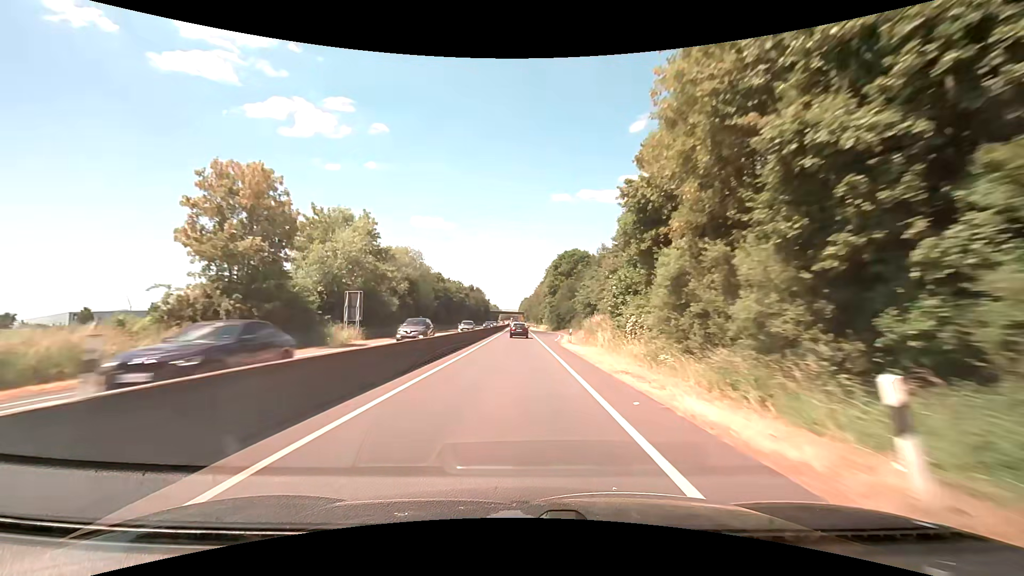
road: trunk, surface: asphalt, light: Day
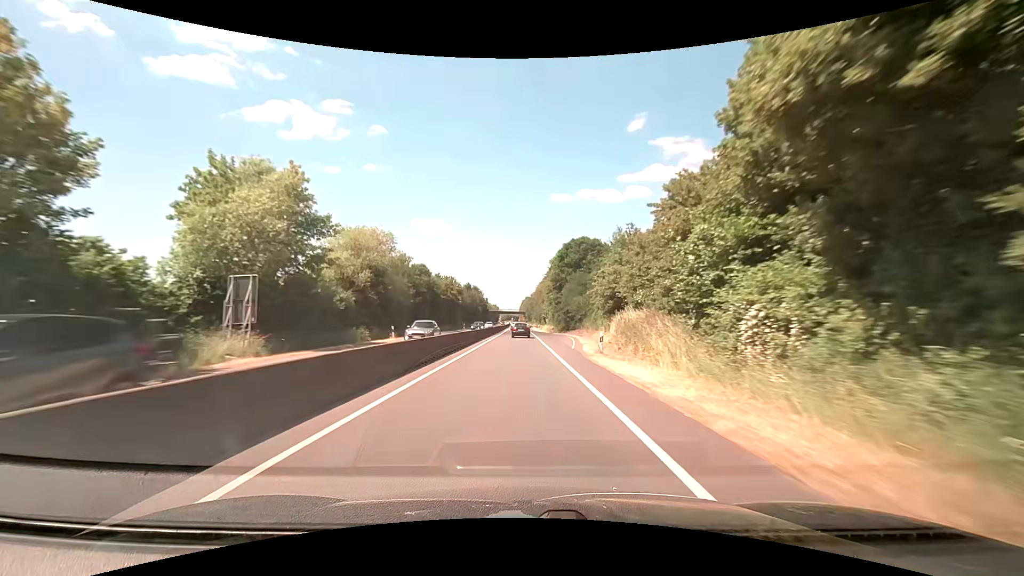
(0.0, +14.1) m; 0°
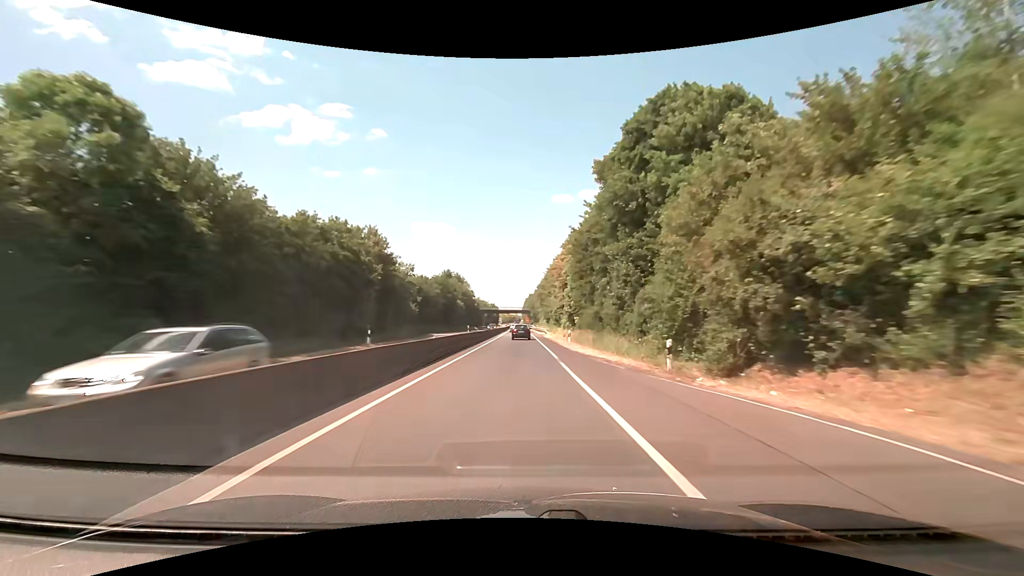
(-0.2, +57.0) m; 0°
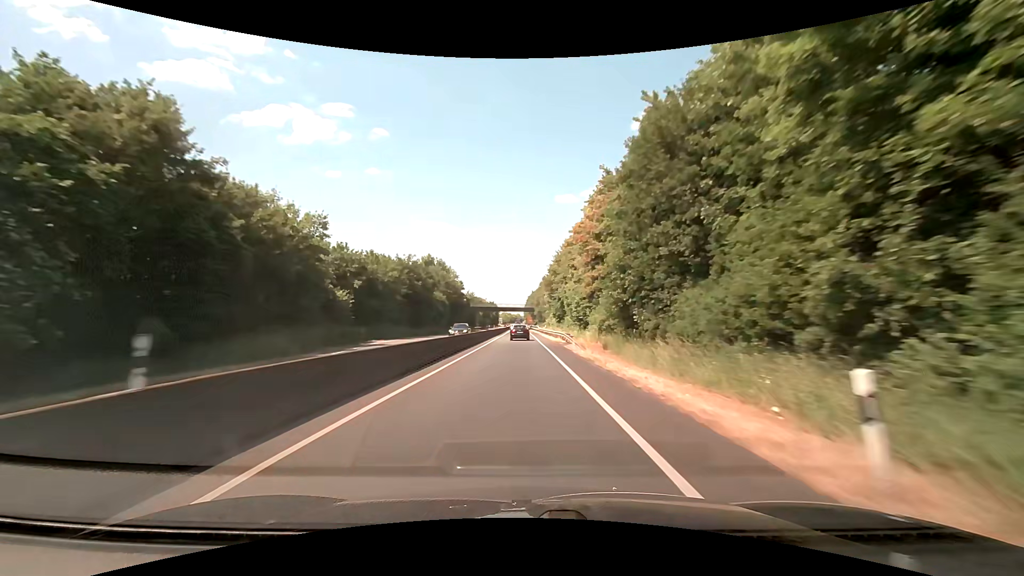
(-0.1, +28.8) m; 0°
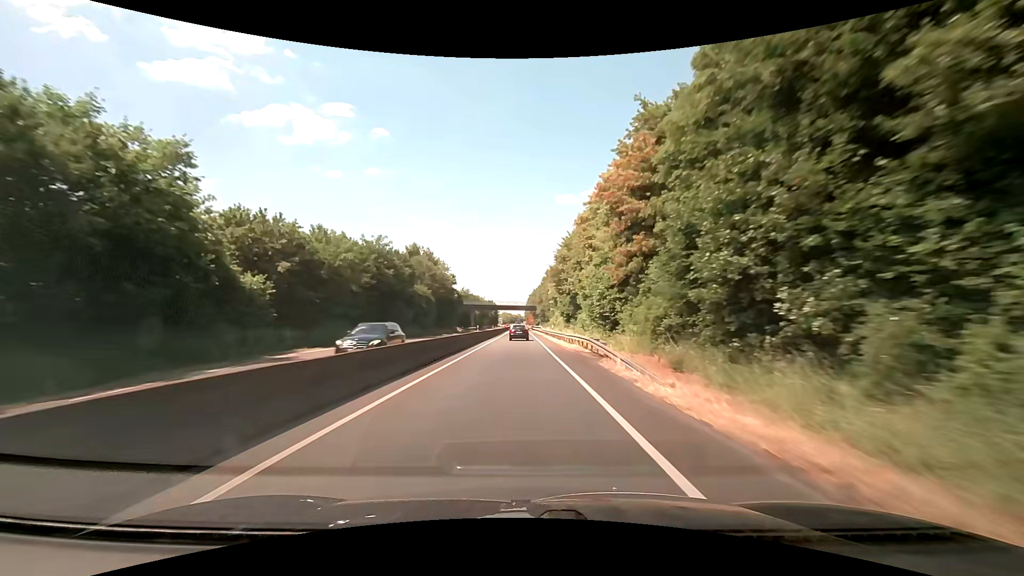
(0.0, +14.4) m; 0°
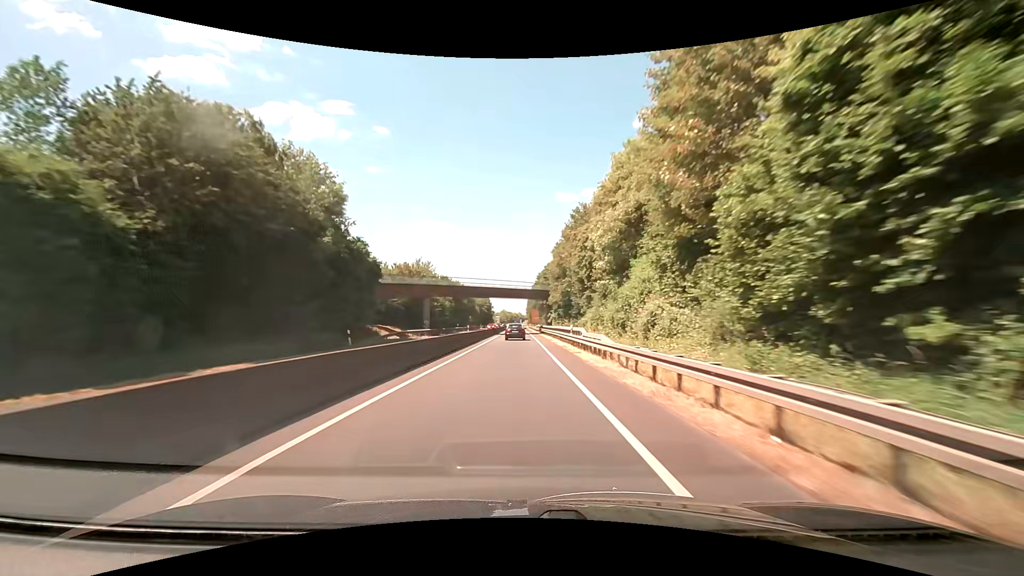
(-0.1, +57.5) m; 0°
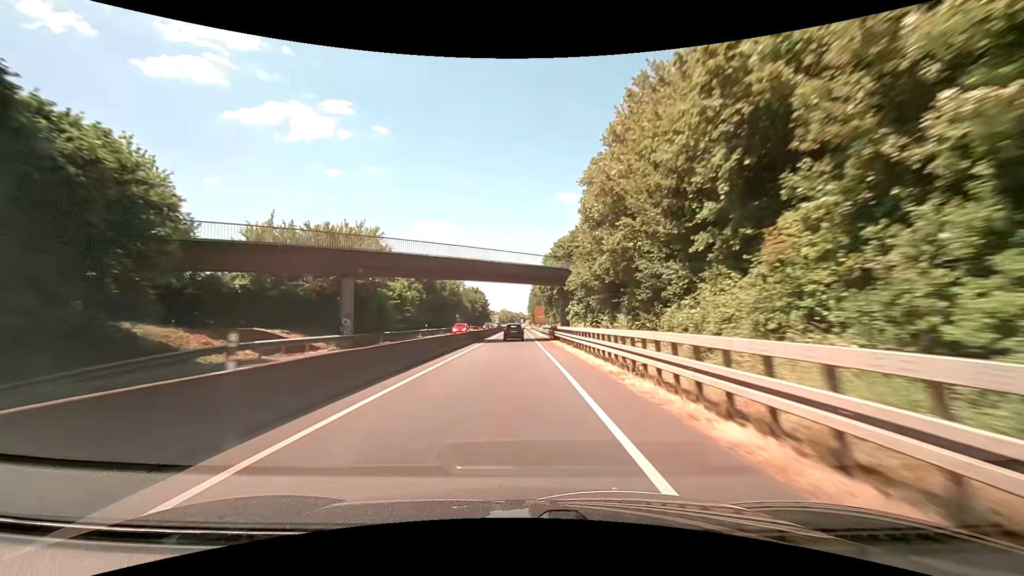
(0.0, +28.1) m; 0°
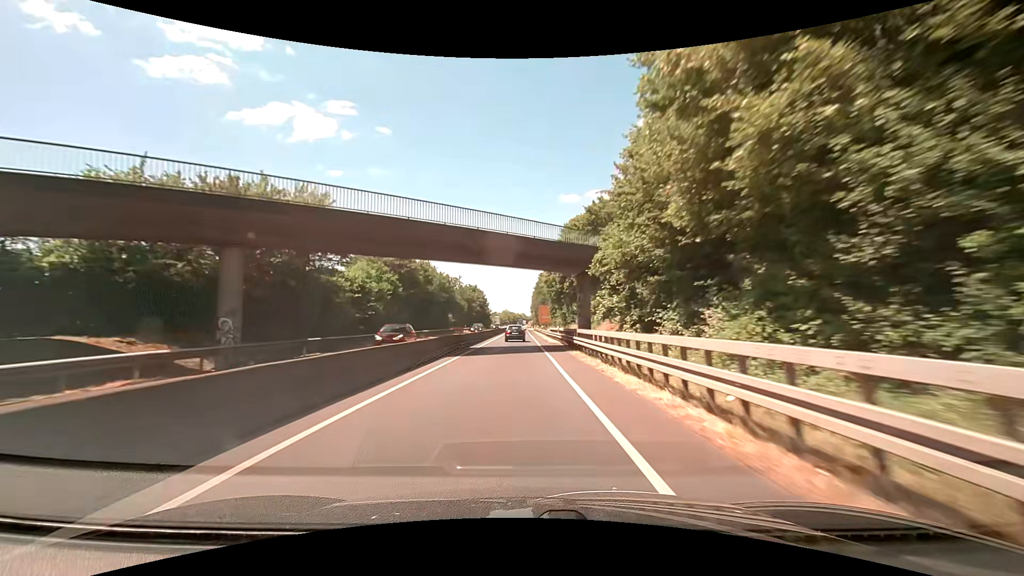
(-0.1, +13.8) m; -1°
(0, +10) (0, +20) (0, +30) (0, +40) (0, +50) (0, +60) (-1, +70) (-1, +80) (-1, +90) (-1, +100) m
